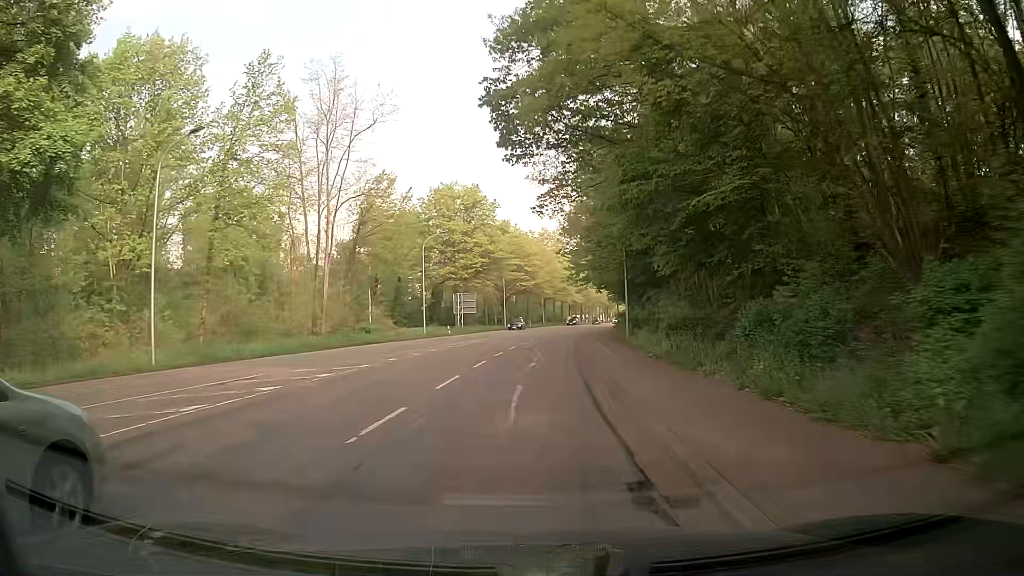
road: secondary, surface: asphalt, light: Day
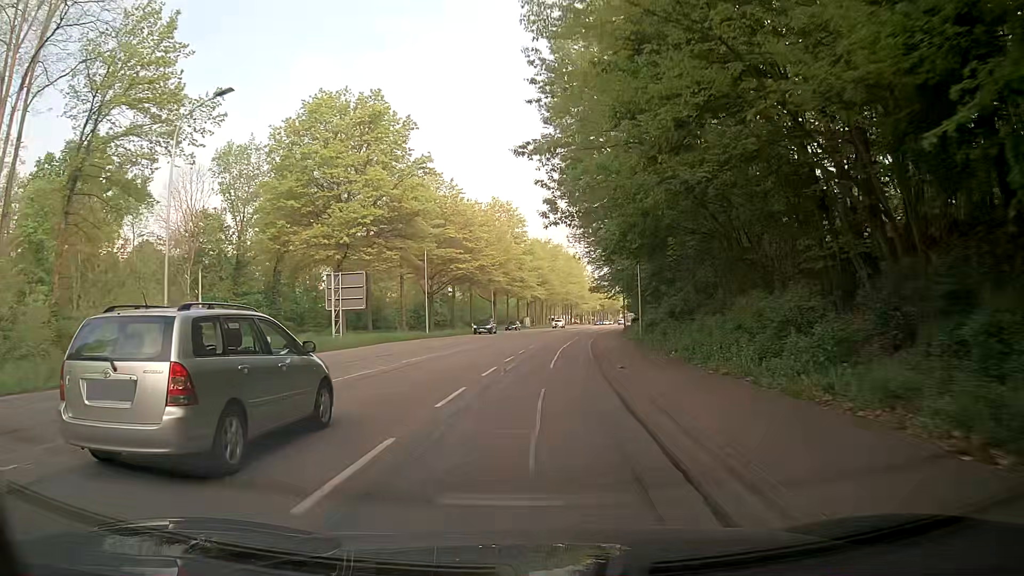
(+1.0, +38.6) m; +4°
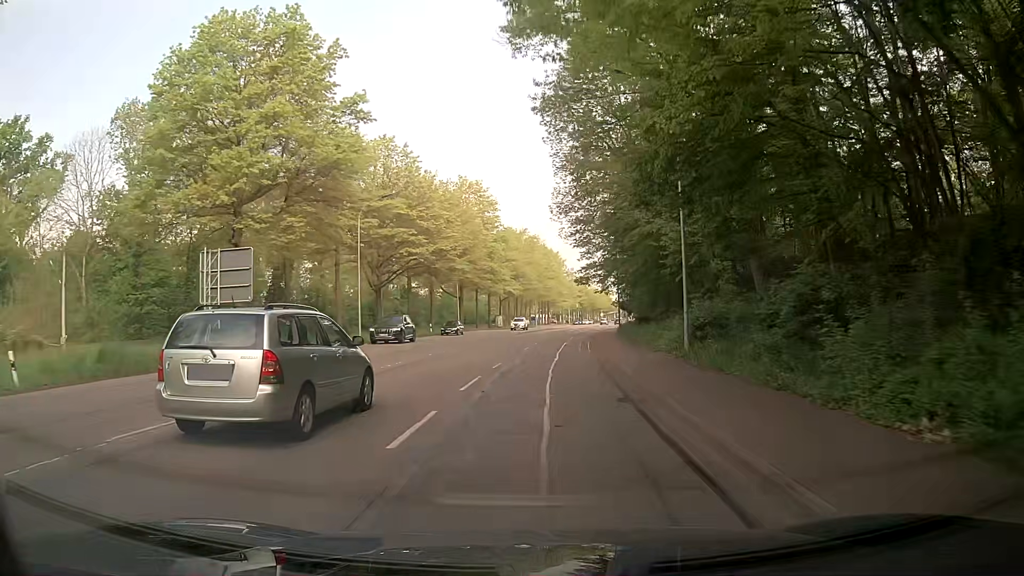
(+0.3, +15.6) m; +2°
(0, +10) (+1, +20) (+1, +30) (+2, +40) (+3, +50) (+4, +60) (+5, +70) (+6, +80) (+8, +90) (+10, +99) m
